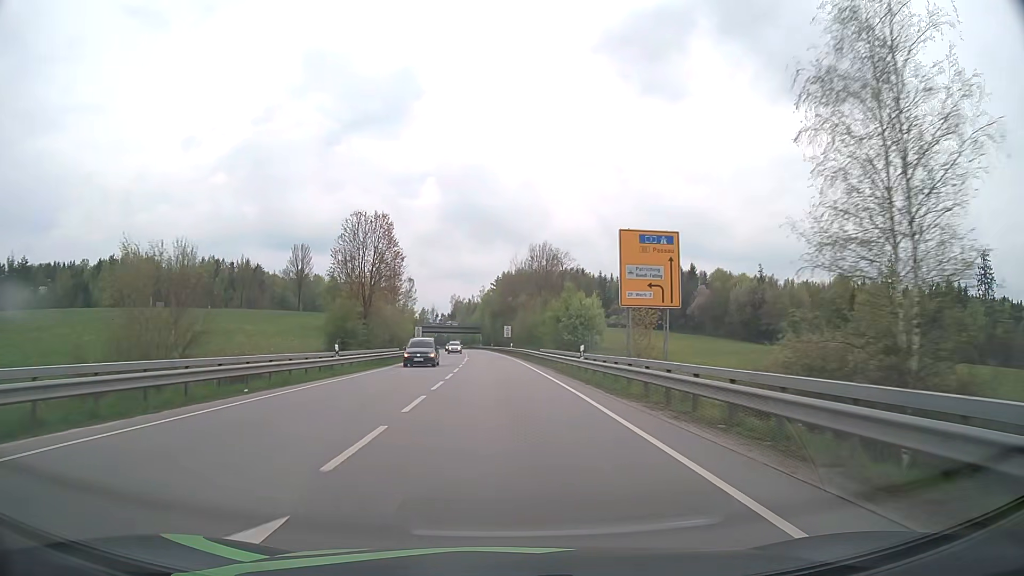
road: primary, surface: asphalt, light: Day
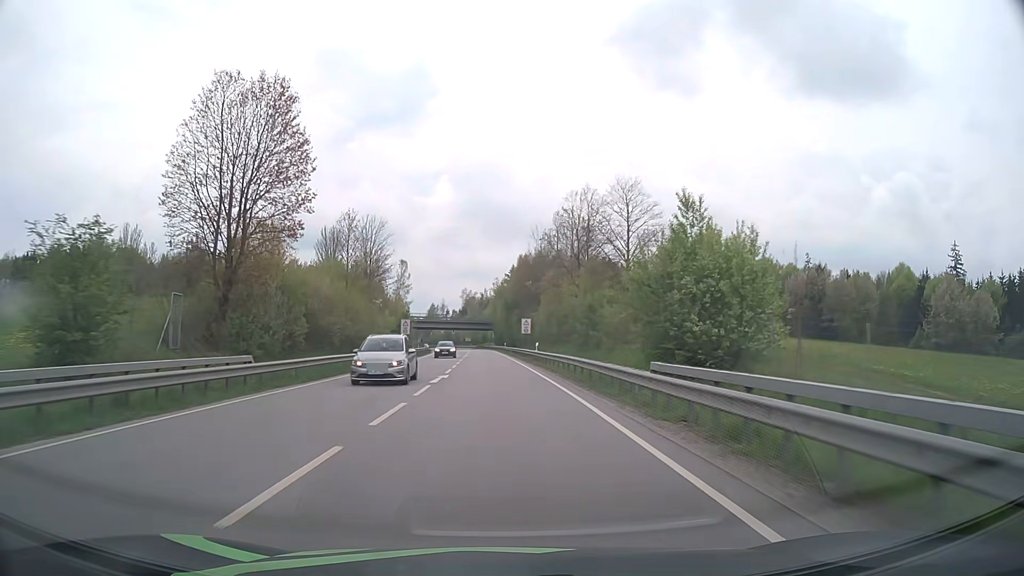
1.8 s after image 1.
(-0.5, +32.3) m; -2°
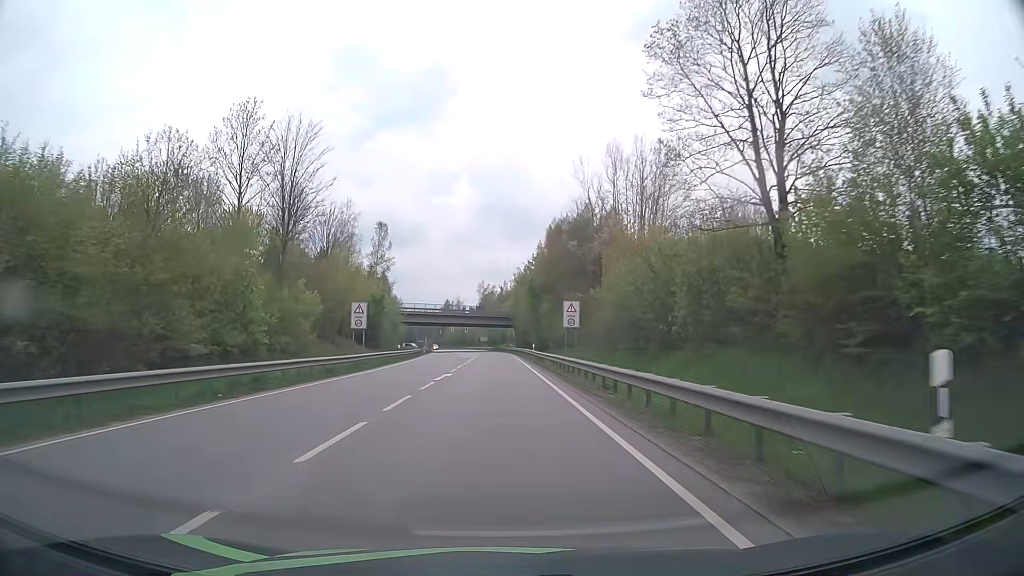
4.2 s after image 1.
(-0.6, +39.7) m; -2°
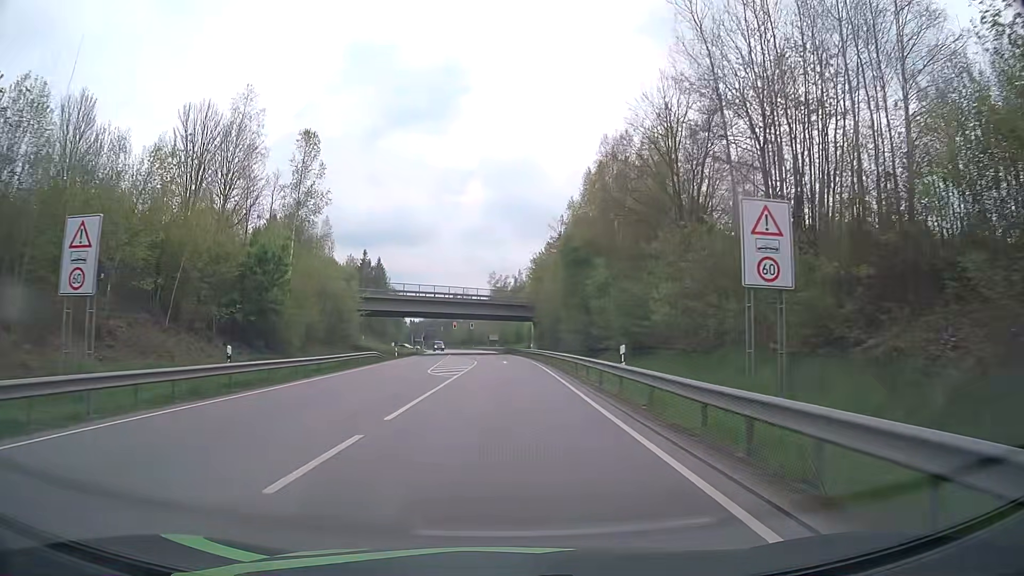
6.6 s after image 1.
(-0.4, +37.6) m; -1°
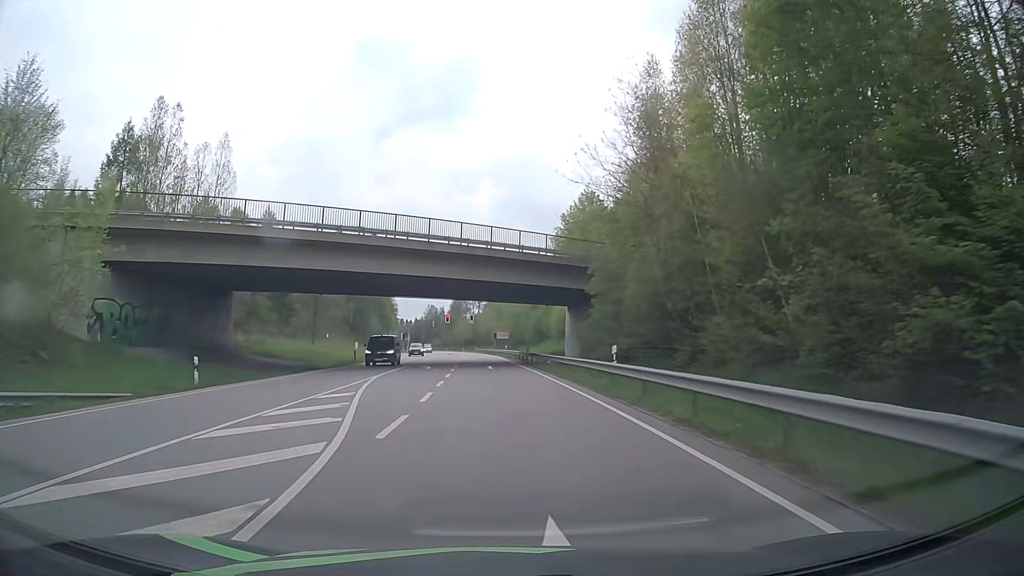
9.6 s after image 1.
(-0.5, +46.1) m; -1°
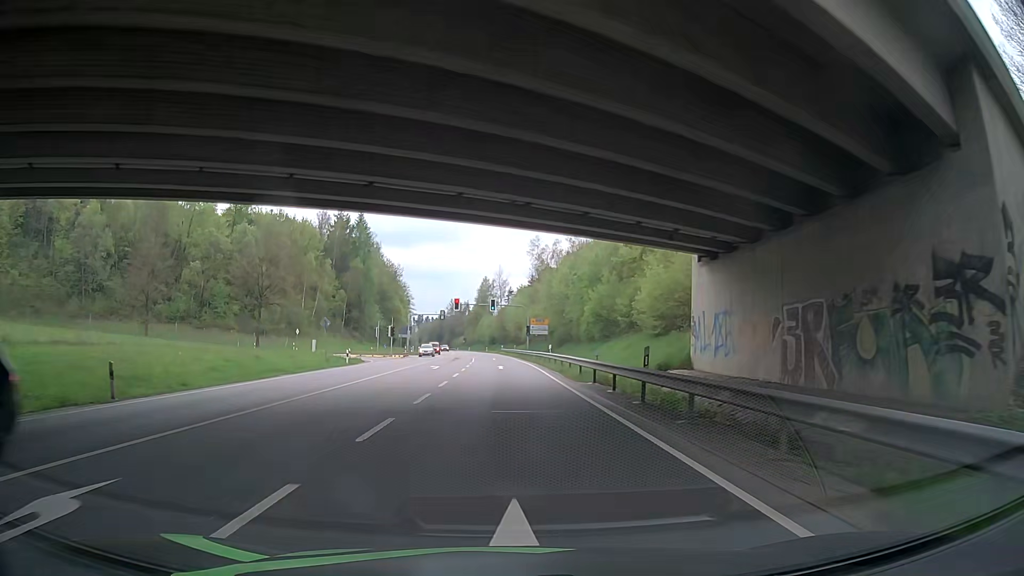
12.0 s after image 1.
(-0.9, +36.6) m; -3°
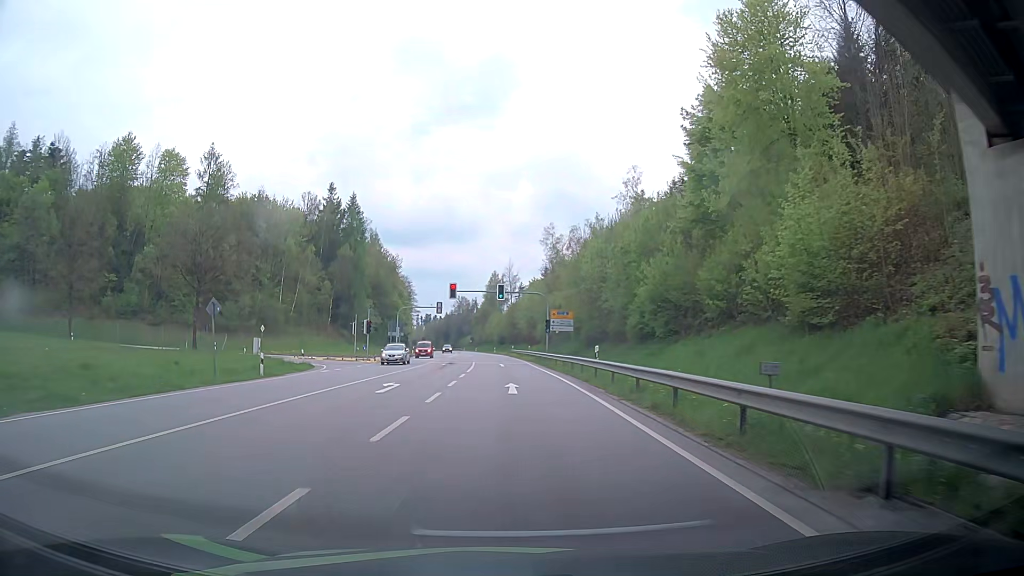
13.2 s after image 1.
(+0.4, +18.3) m; -3°
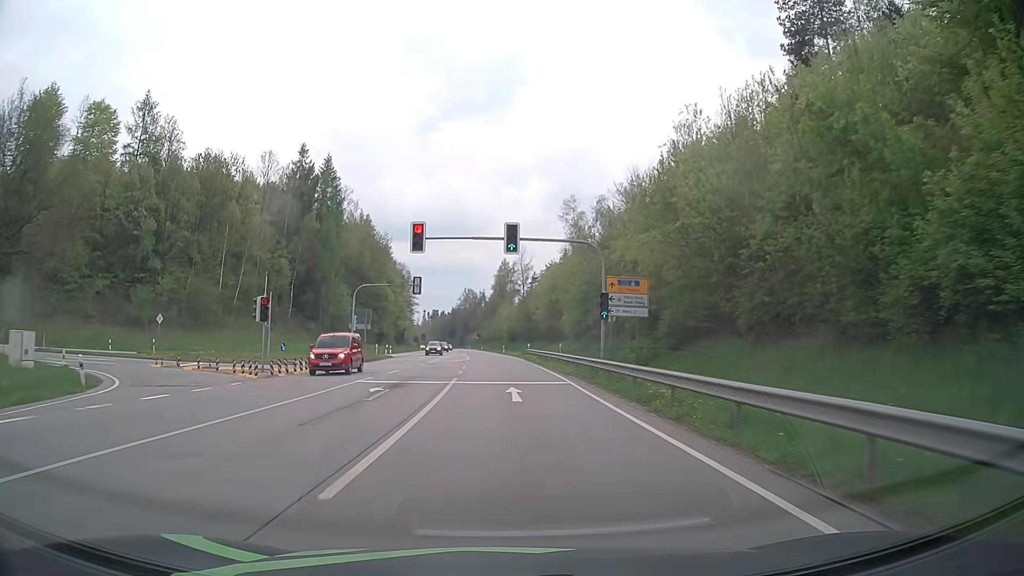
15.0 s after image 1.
(+0.4, +27.4) m; +1°
(0, +10) (0, +20) (0, +30) (-1, +40) (-1, +50) (-2, +60) (-2, +70) (-3, +80) (-3, +90) (-4, +100) m
